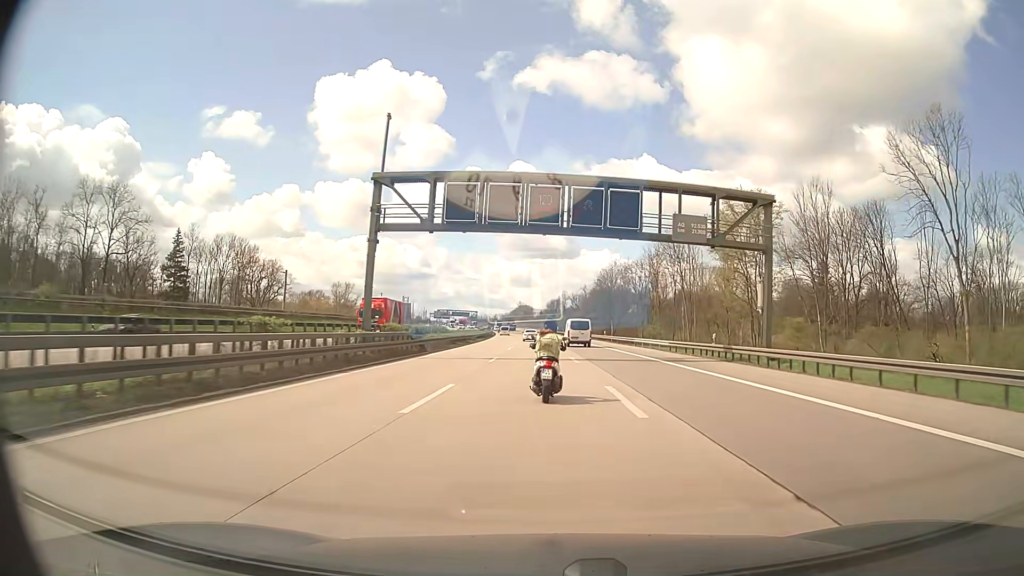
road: motorway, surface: asphalt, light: Day
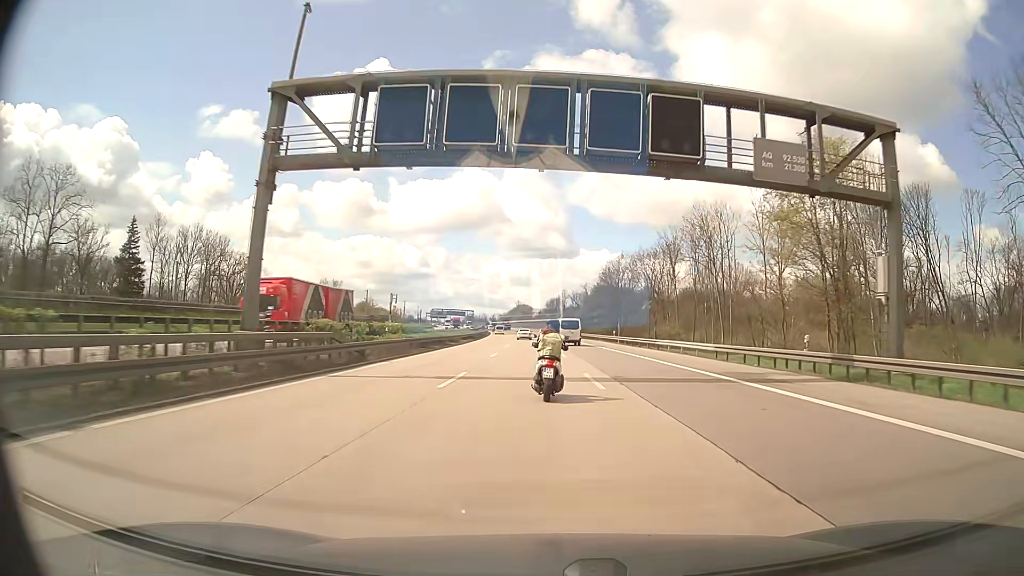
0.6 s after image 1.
(0.0, +13.5) m; 0°
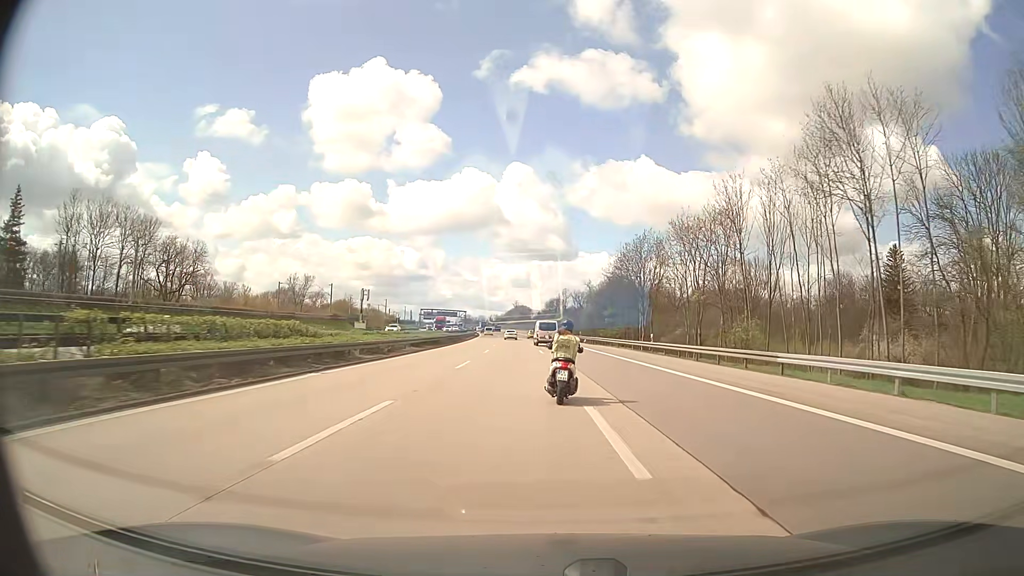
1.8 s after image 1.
(0.0, +27.3) m; 0°
(0, +10) (0, +20) (0, +30) (0, +40) (0, +50) (0, +60) (0, +70) (0, +80) (-1, +90) (-1, +100) m
